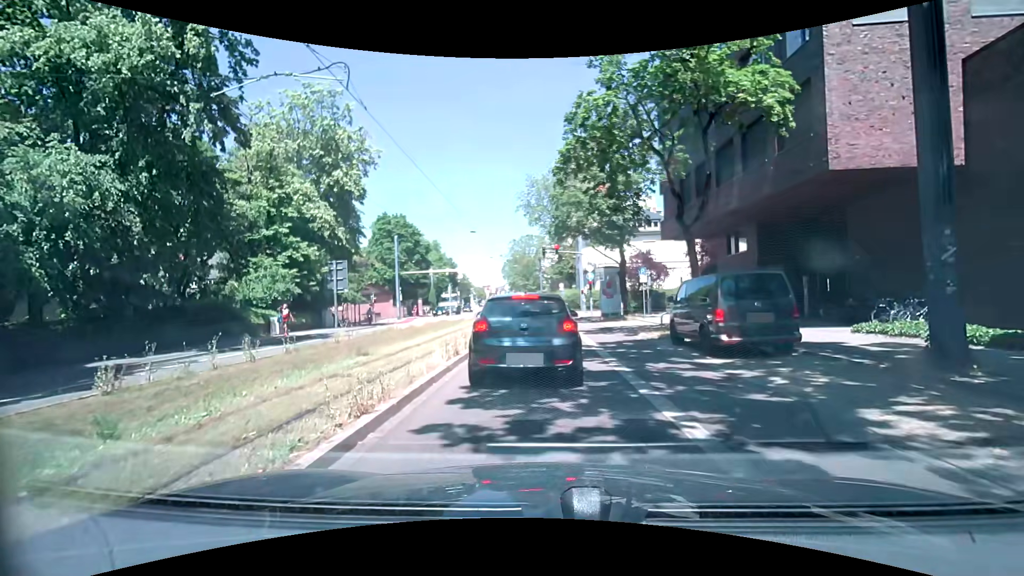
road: primary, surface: asphalt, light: Day
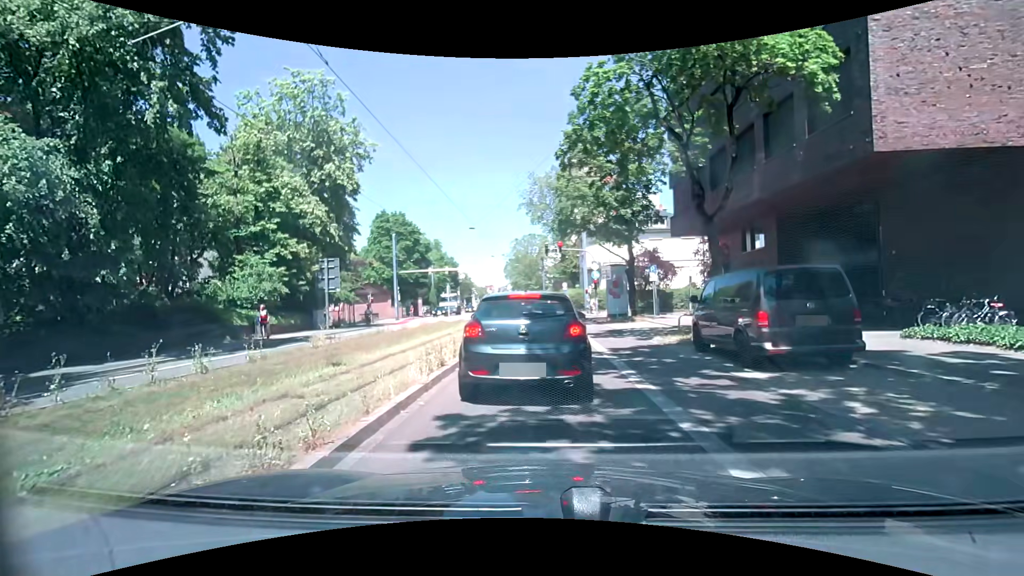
(0.0, +1.9) m; +1°
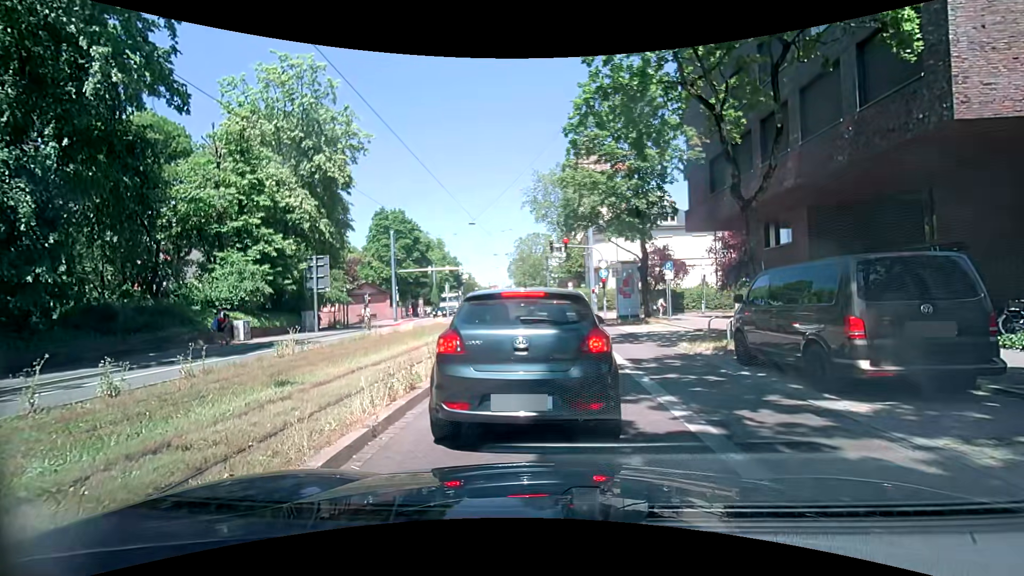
(-0.1, +2.3) m; -2°
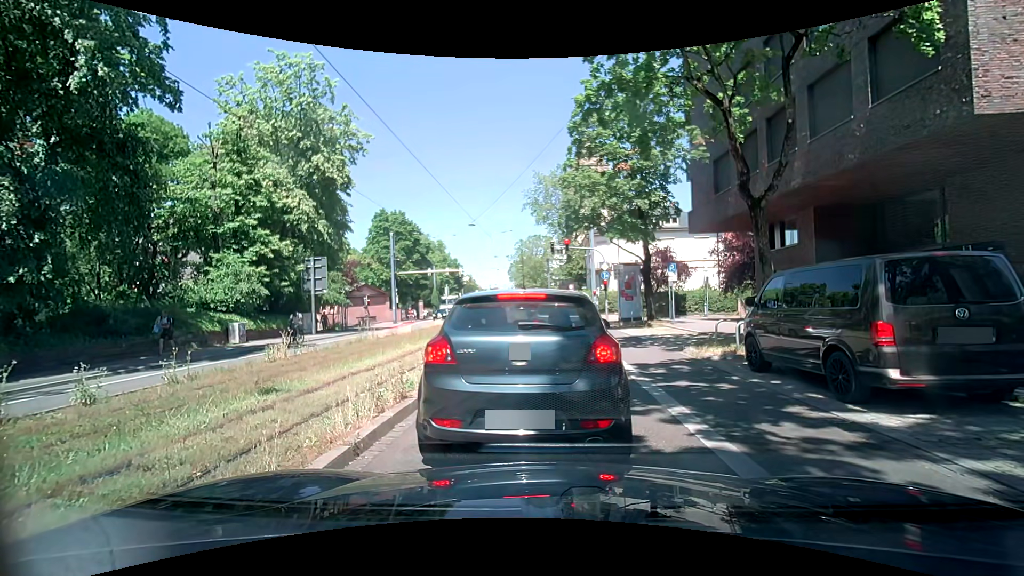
(0.0, +0.5) m; 0°
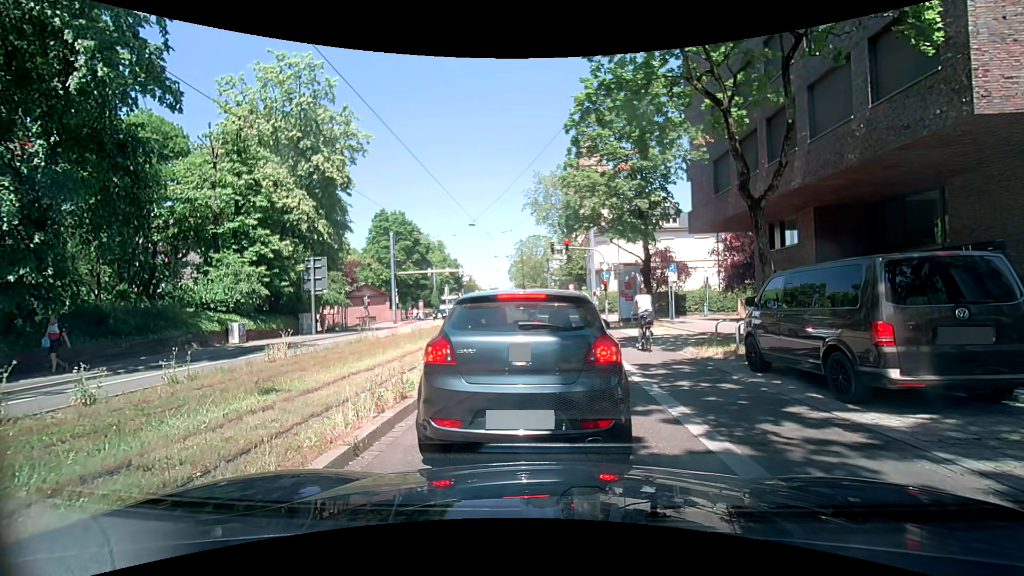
(0.0, 0.0) m; 0°
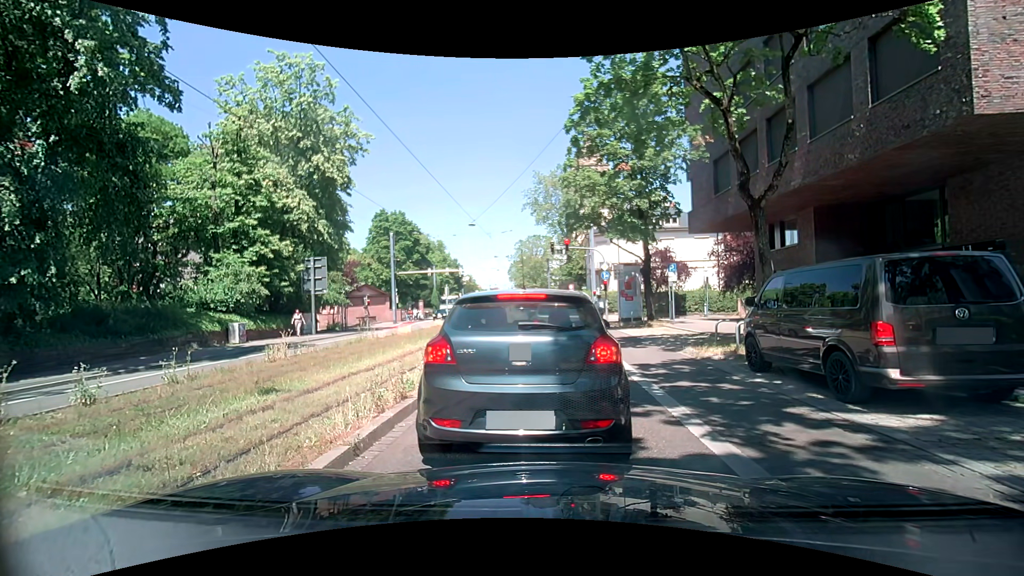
(0.0, 0.0) m; 0°
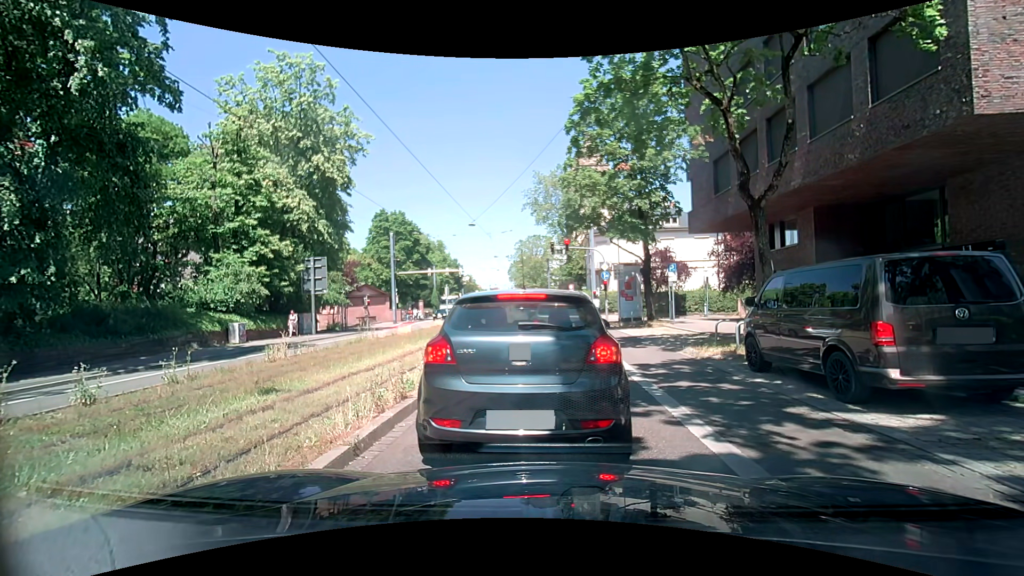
(0.0, 0.0) m; 0°
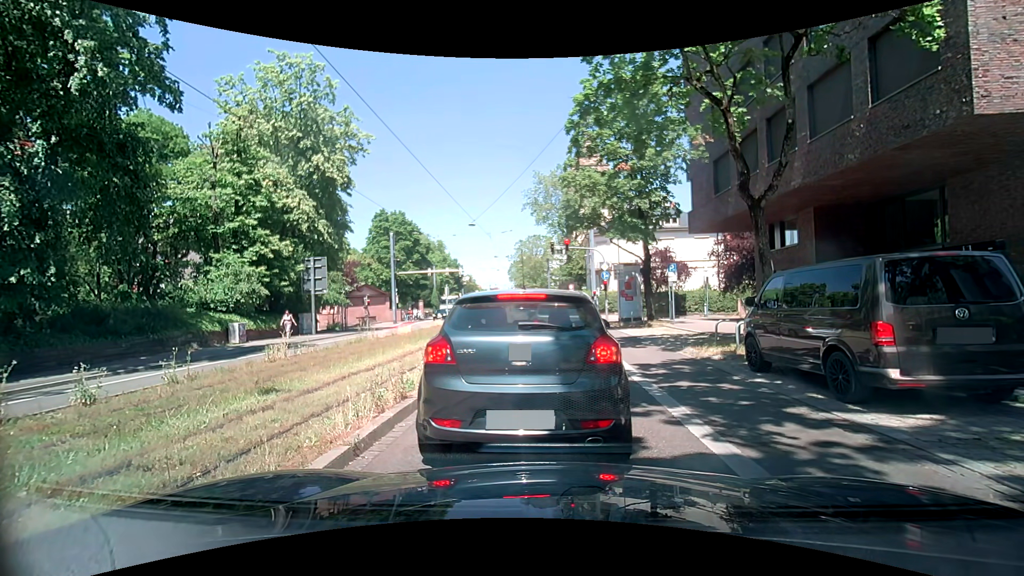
(0.0, 0.0) m; 0°
(+1, +10) (+1, +20) (+1, +30) (+1, +40) (+1, +50) (+1, +60) (+1, +70) (+1, +80) (0, +90) (0, +100) m
